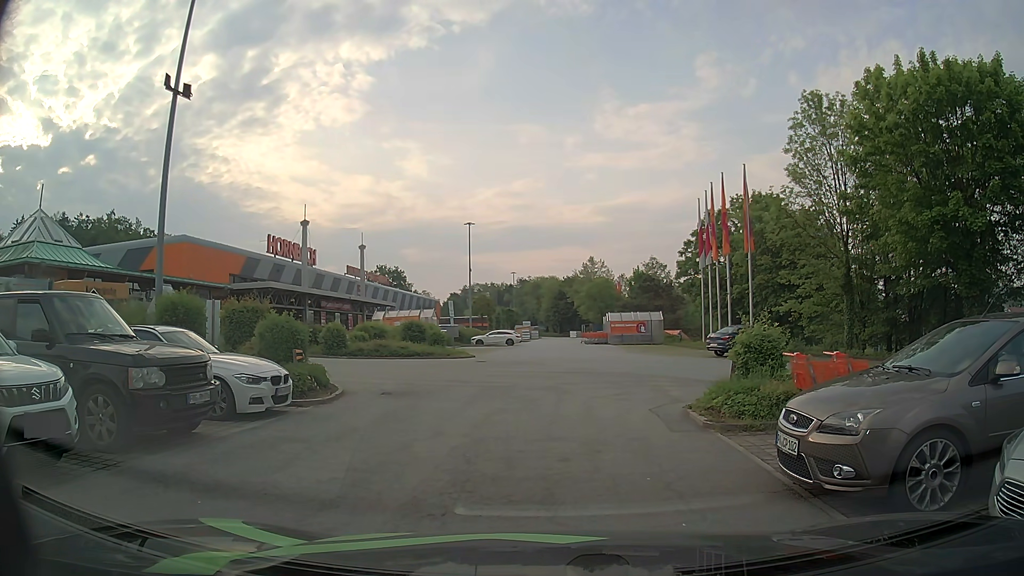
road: service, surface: paved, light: Day
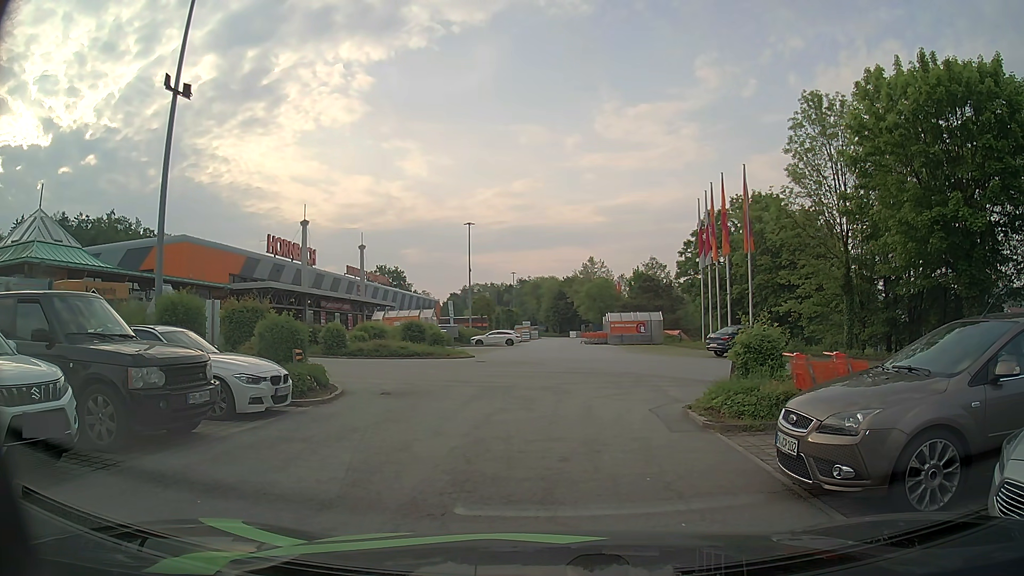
(0.0, 0.0) m; 0°
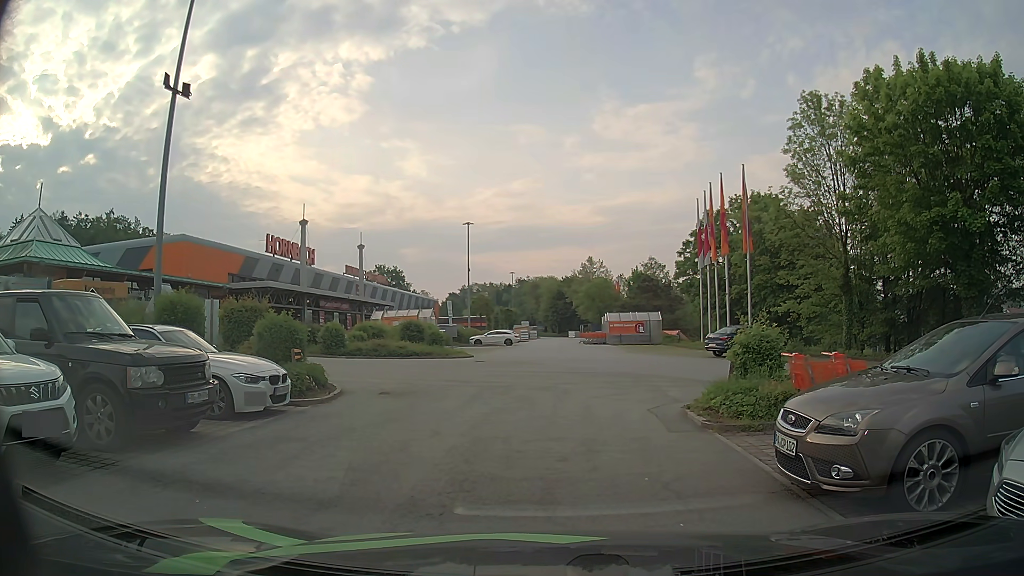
(0.0, 0.0) m; 0°
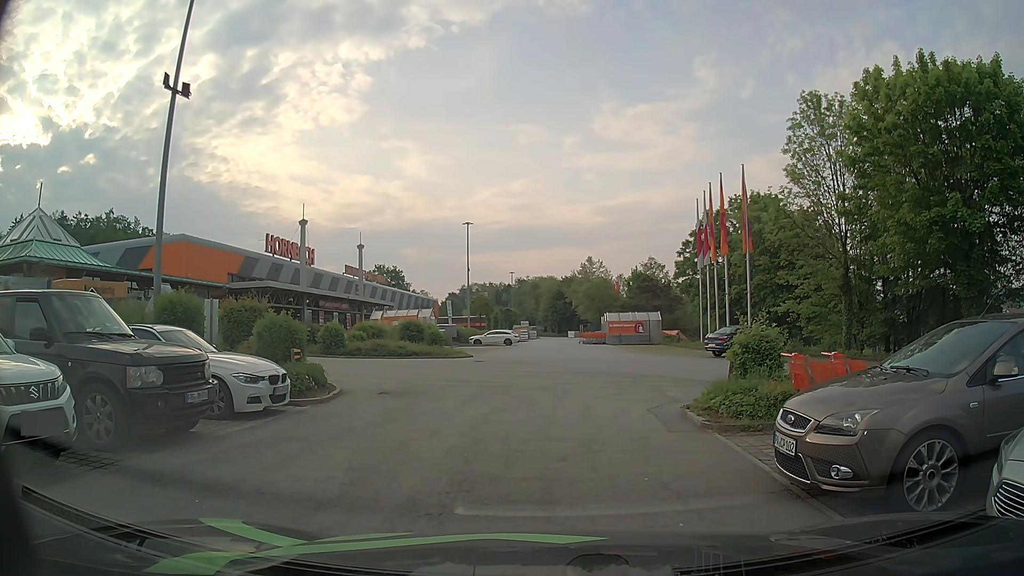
(0.0, 0.0) m; 0°
